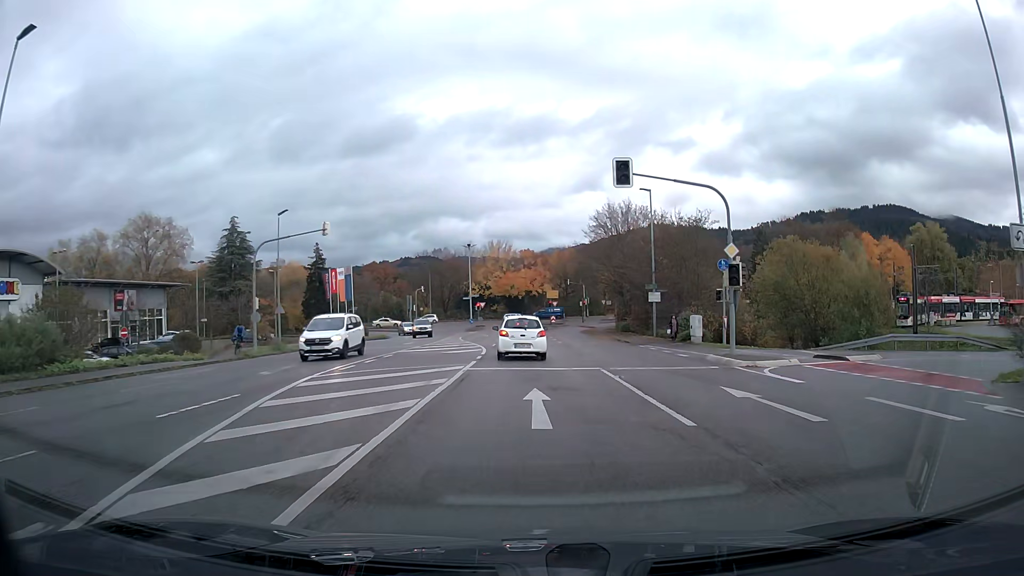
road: tertiary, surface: asphalt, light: Day
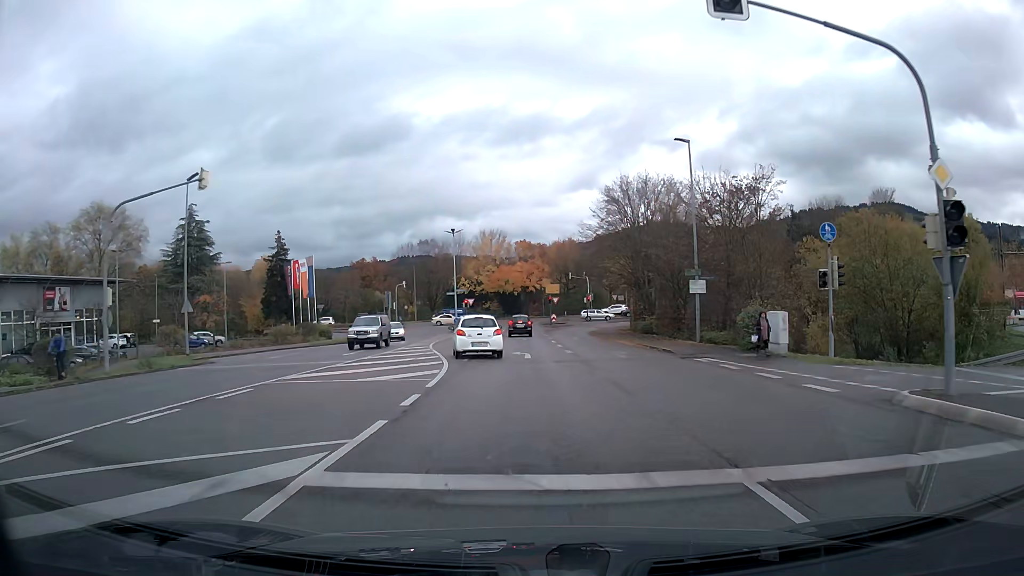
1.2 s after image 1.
(+0.1, +12.8) m; 0°
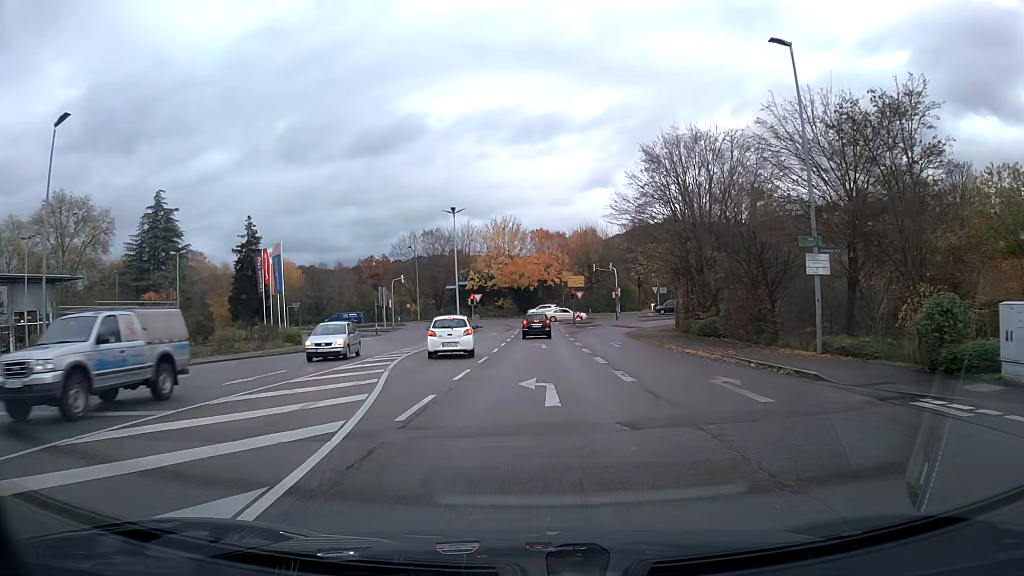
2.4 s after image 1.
(-0.2, +12.7) m; -2°
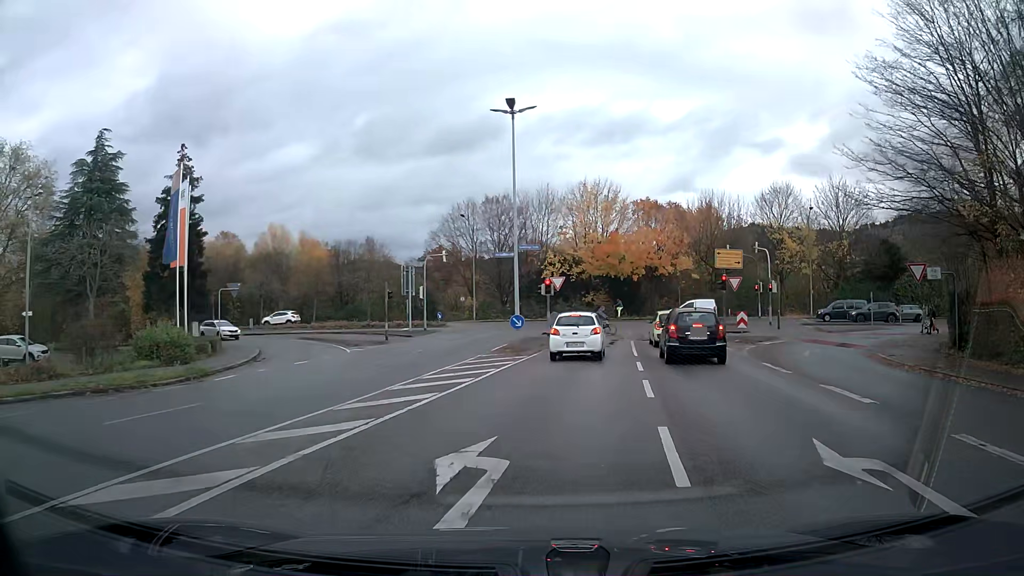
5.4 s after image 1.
(-1.8, +26.8) m; -6°
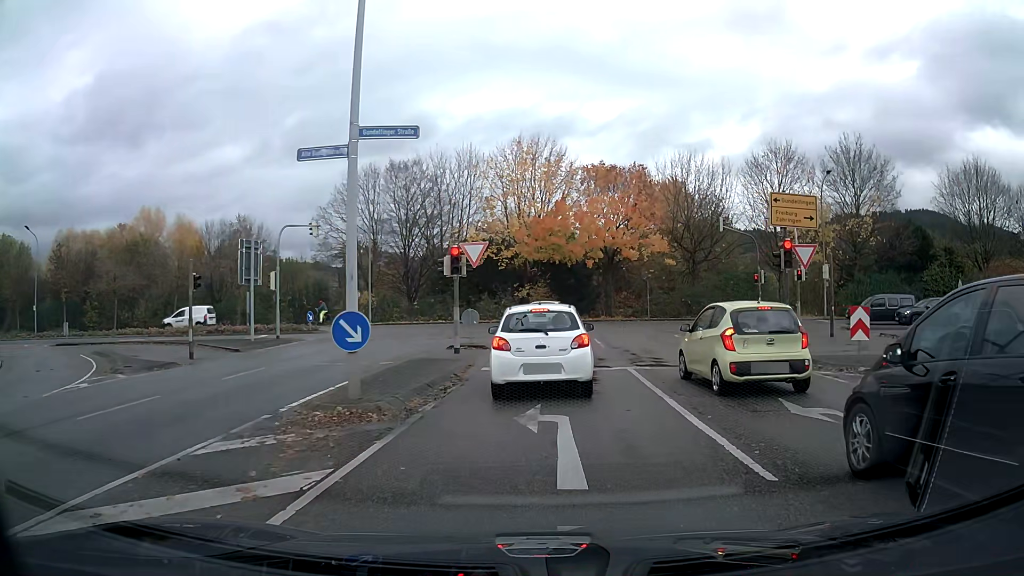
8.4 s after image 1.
(+0.9, +16.9) m; +6°
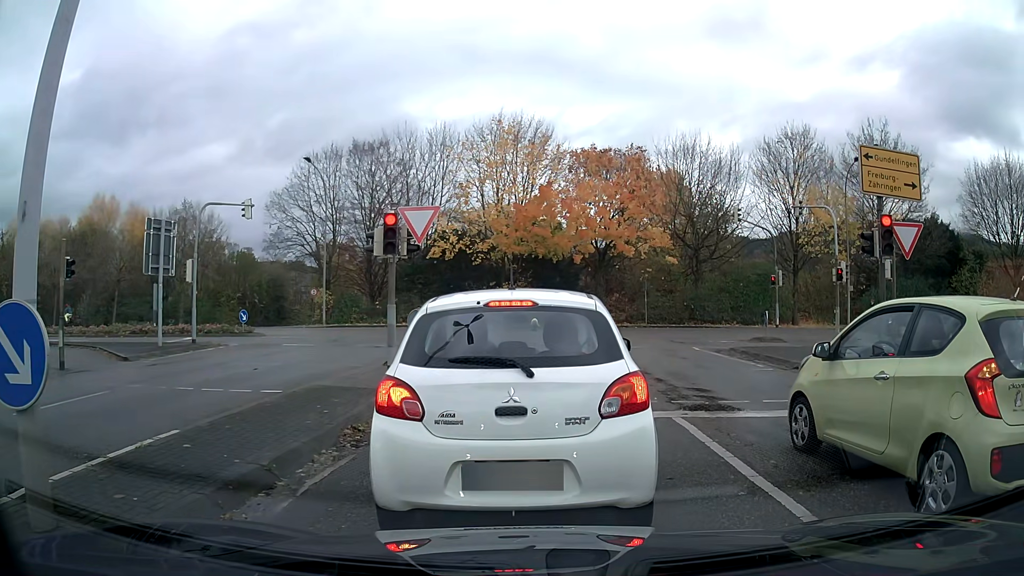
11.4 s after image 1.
(0.0, +6.4) m; 0°
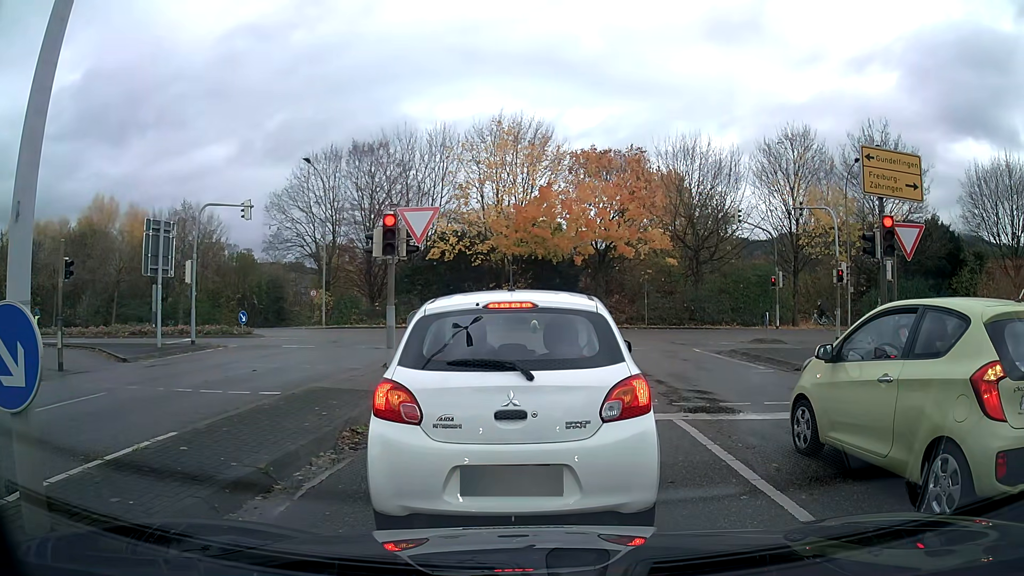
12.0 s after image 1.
(0.0, +0.1) m; 0°
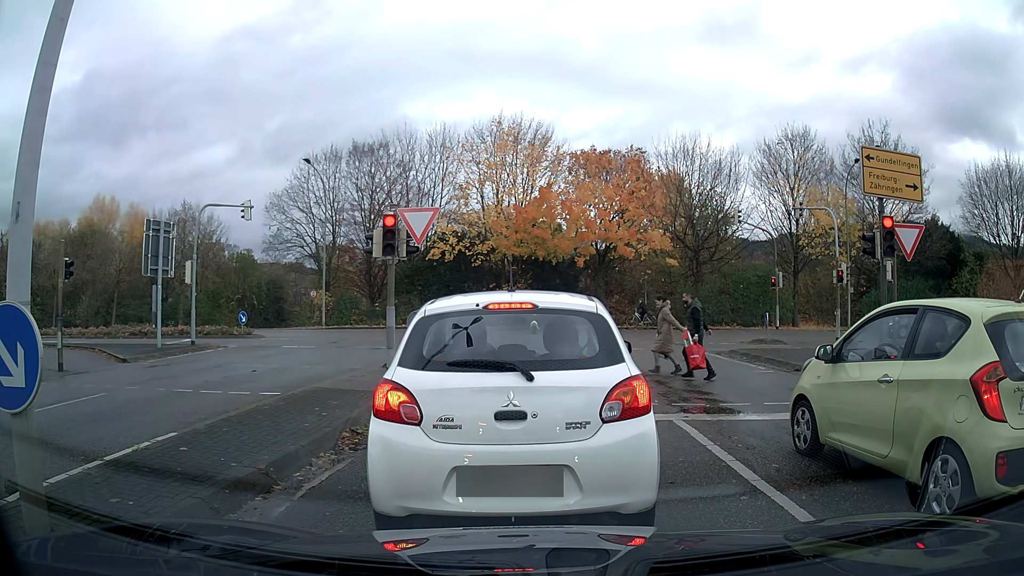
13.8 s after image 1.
(0.0, +0.1) m; 0°
